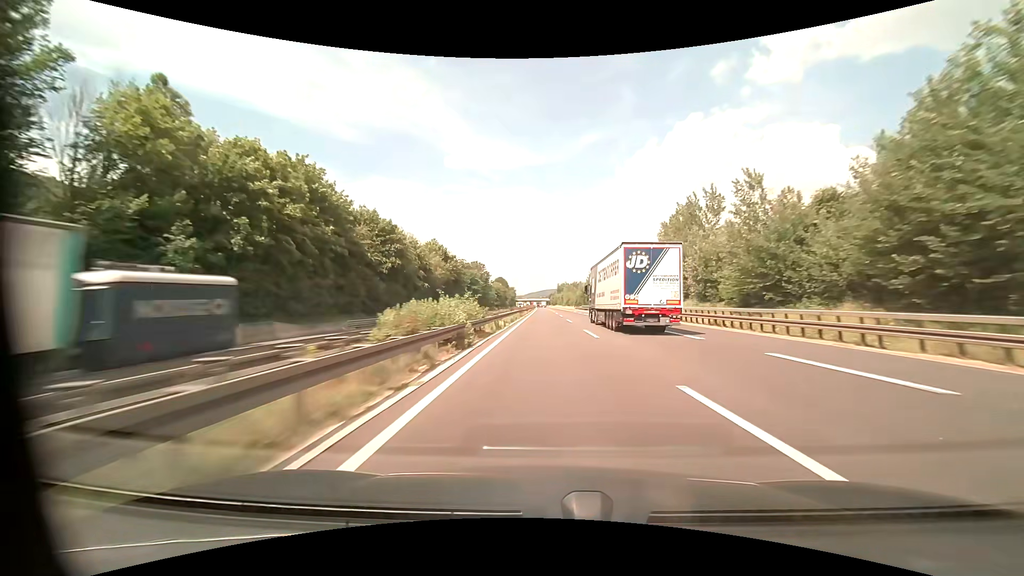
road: motorway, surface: asphalt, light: Day
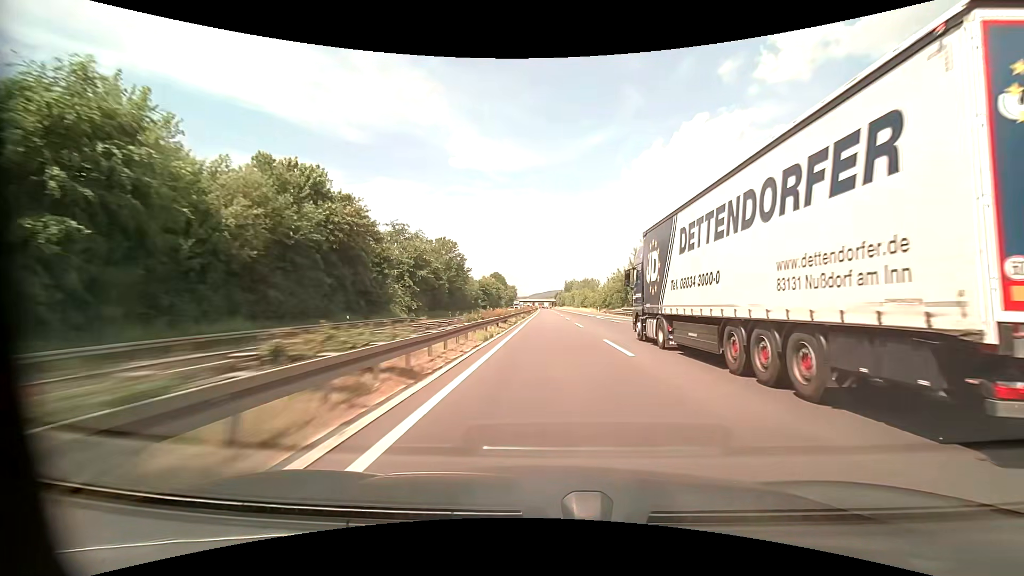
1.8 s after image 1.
(-0.5, +61.5) m; -1°
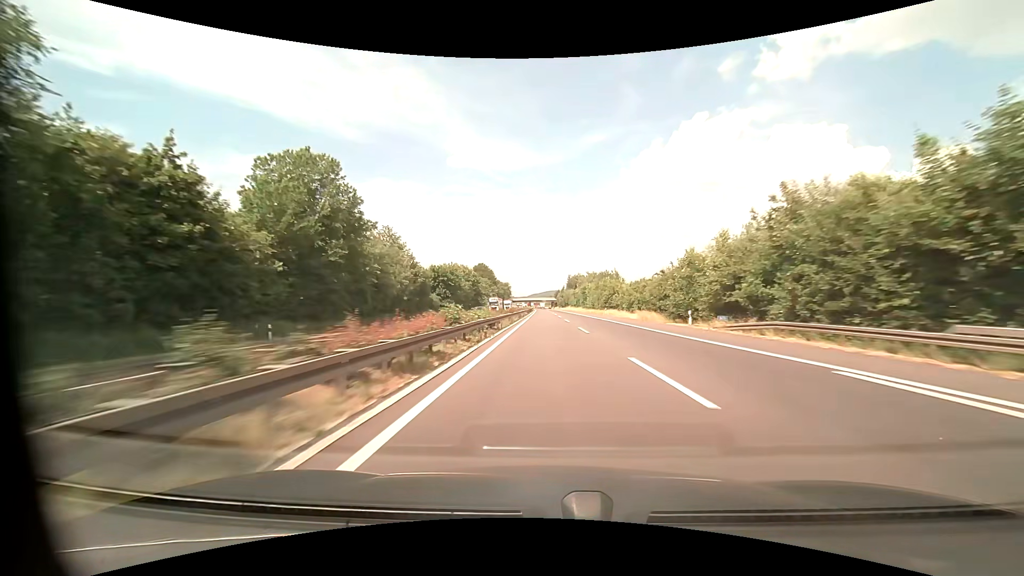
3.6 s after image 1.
(+0.1, +61.4) m; 0°
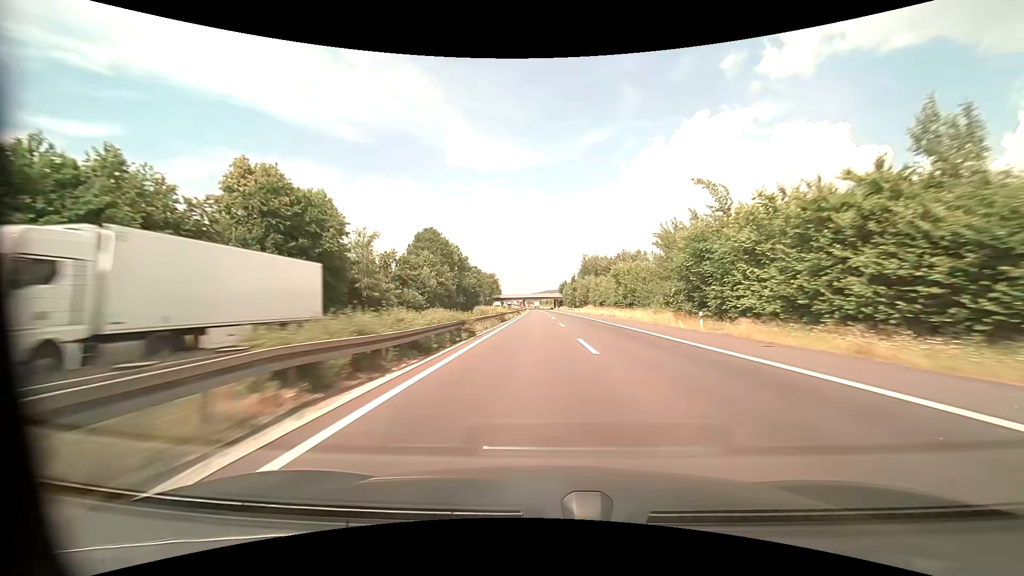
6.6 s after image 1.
(0.0, +102.2) m; 0°
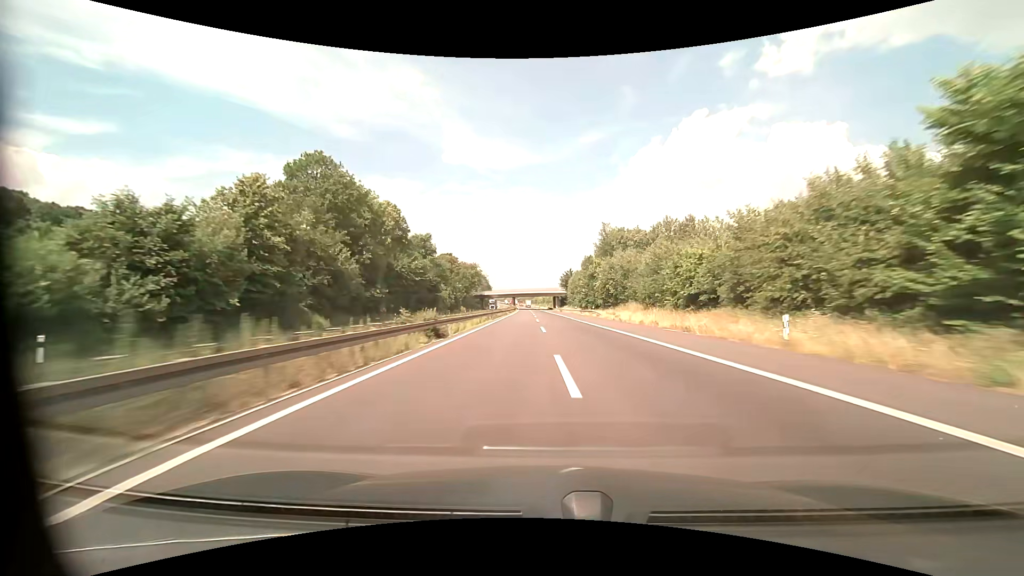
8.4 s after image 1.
(+0.1, +61.4) m; 0°
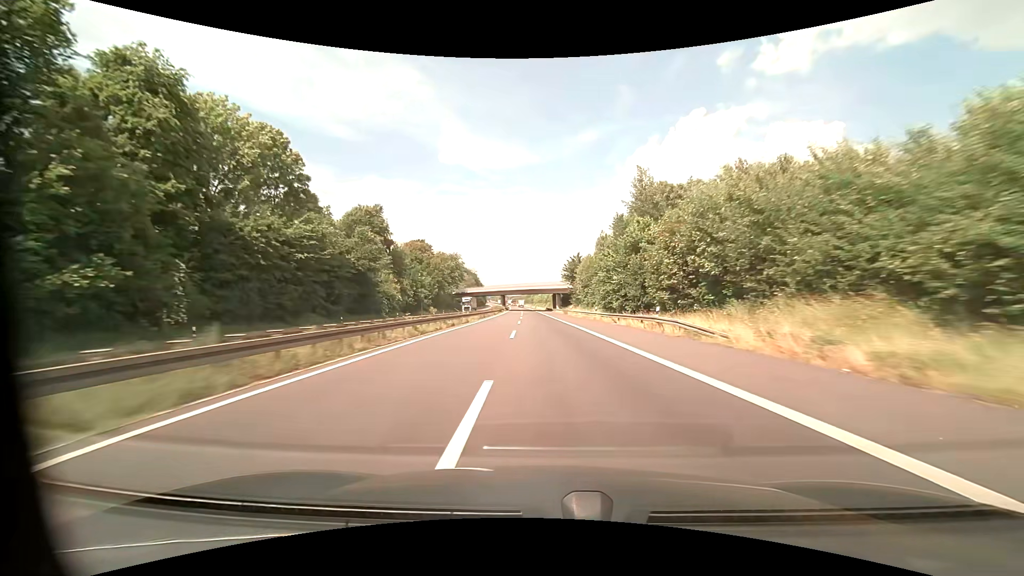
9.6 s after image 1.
(+0.1, +41.0) m; 0°
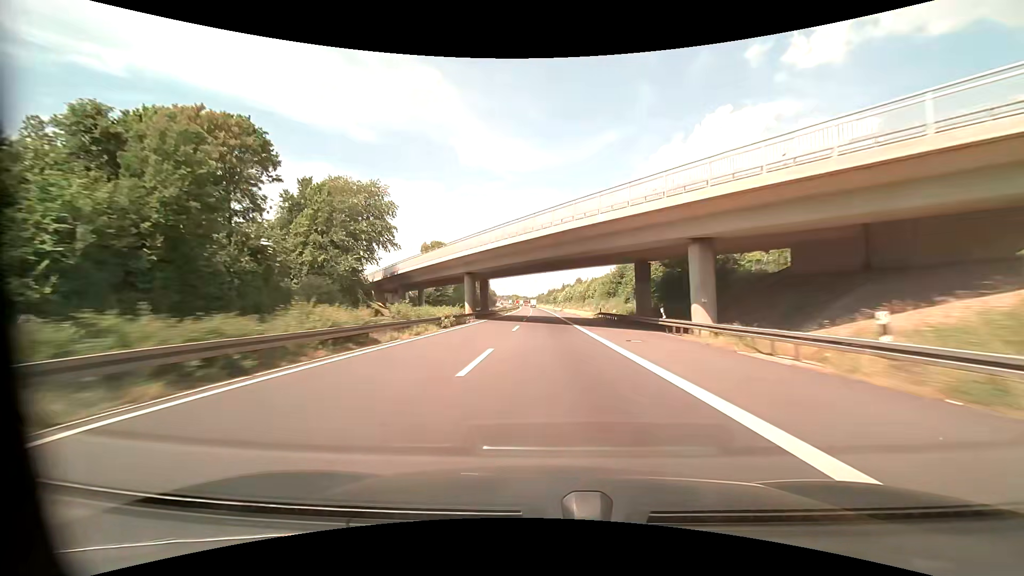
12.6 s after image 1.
(-3.0, +102.7) m; -2°
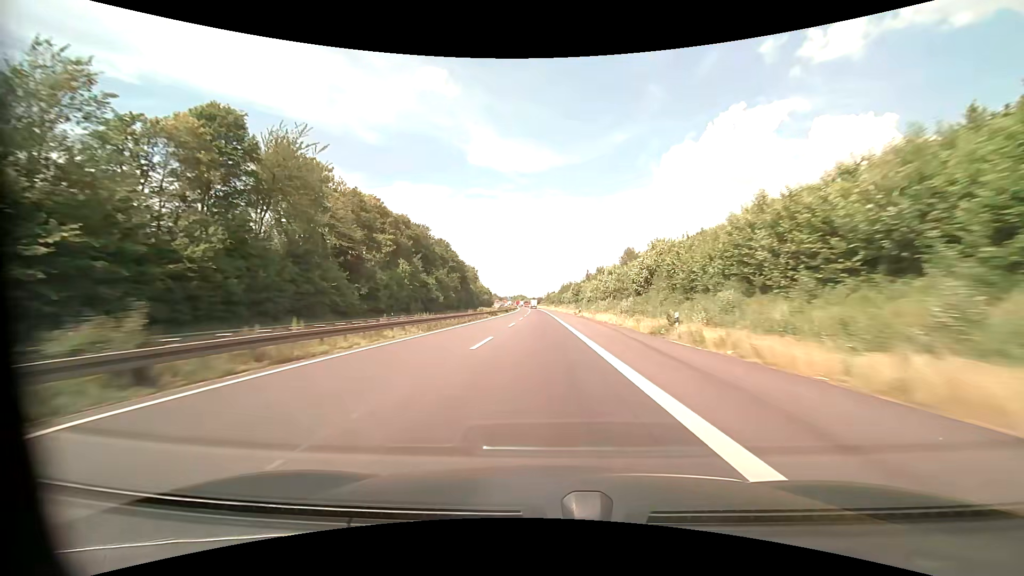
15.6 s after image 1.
(-0.7, +103.0) m; -1°
(0, +10) (0, +20) (0, +30) (0, +40) (-1, +50) (-1, +60) (-1, +70) (-1, +80) (-1, +90) (-2, +100) m
